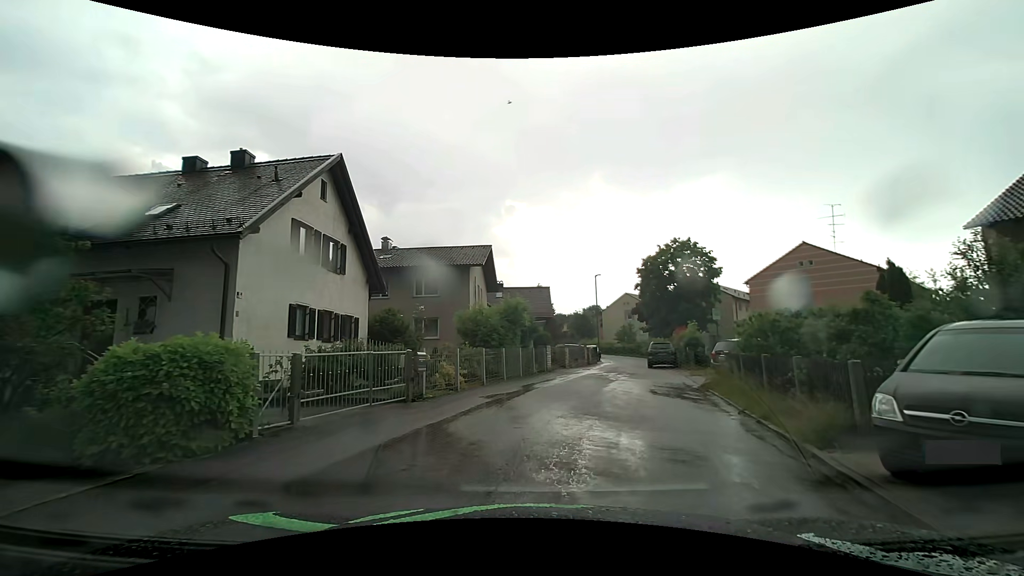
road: residential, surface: asphalt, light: Day
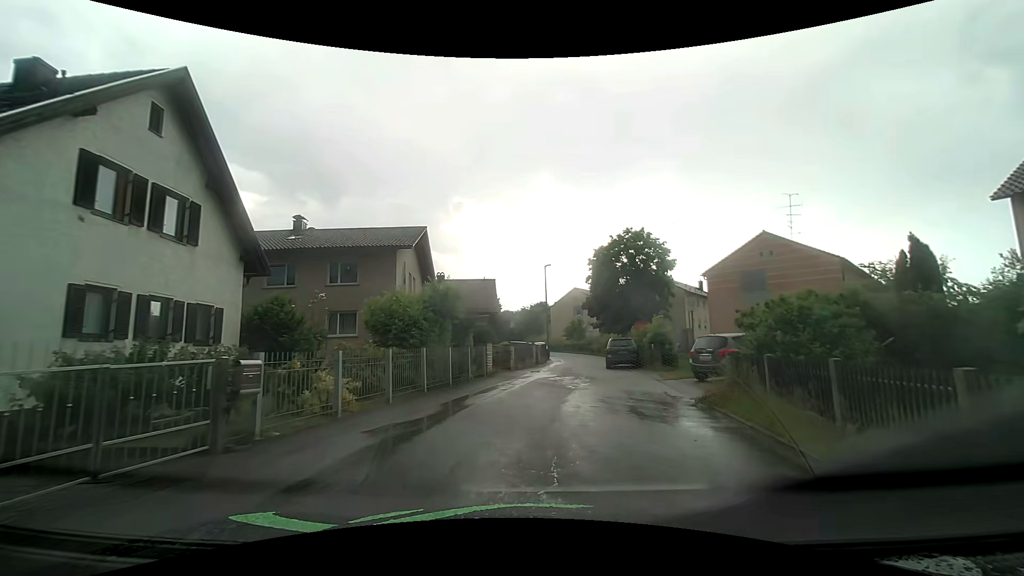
(+0.3, +5.0) m; +6°
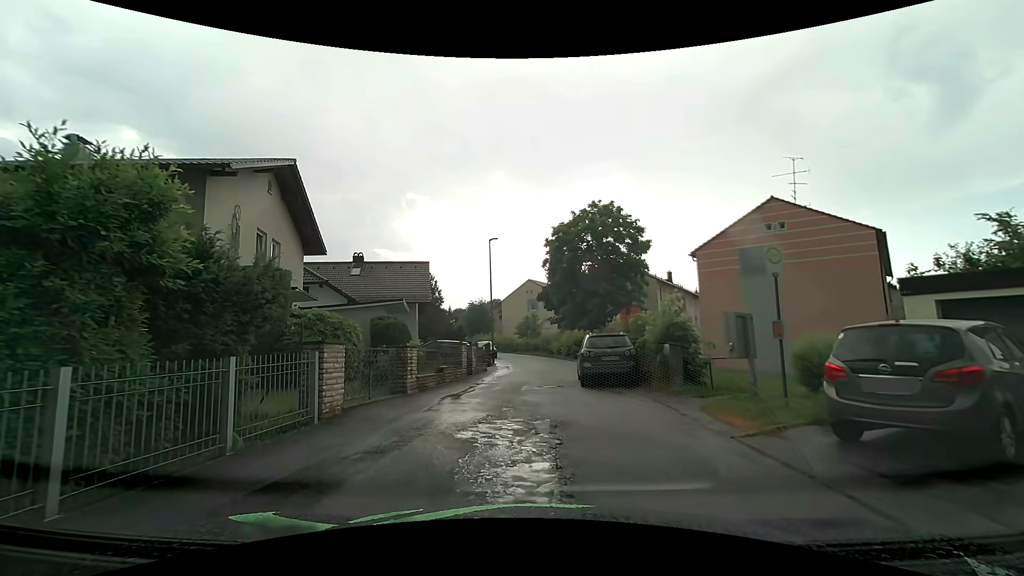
(+0.9, +11.3) m; +6°
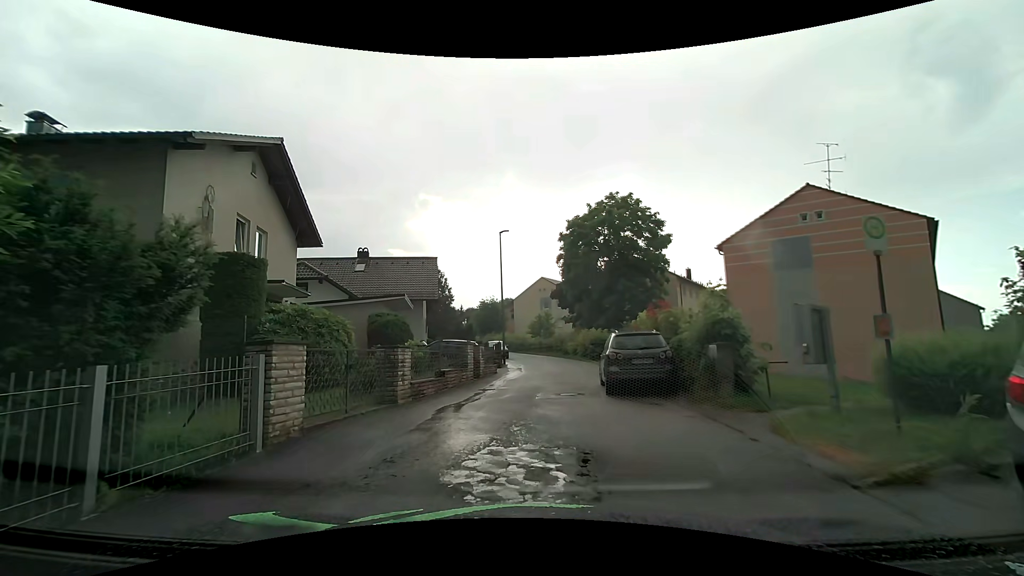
(0.0, +2.3) m; -1°
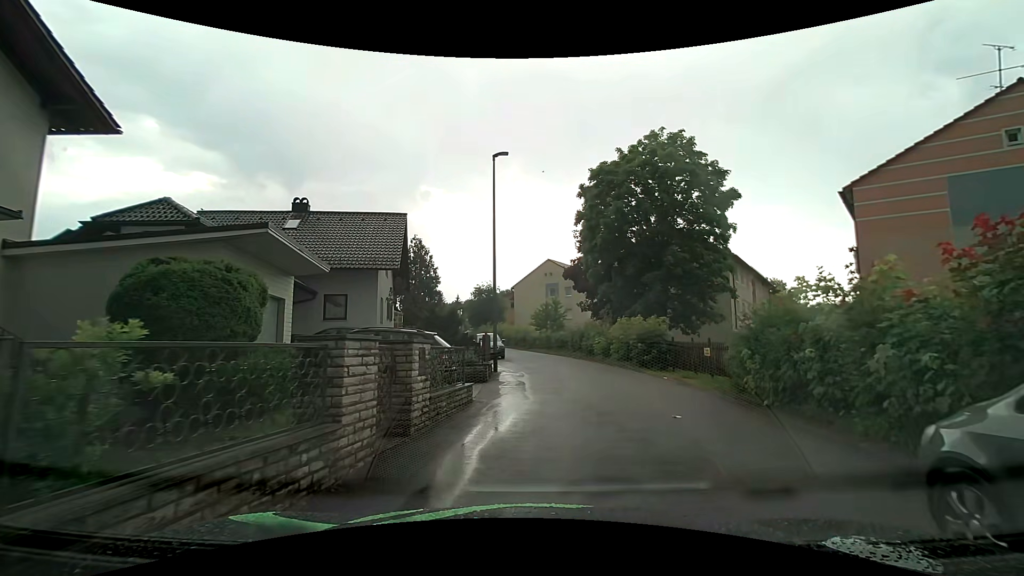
(-0.6, +12.4) m; -1°
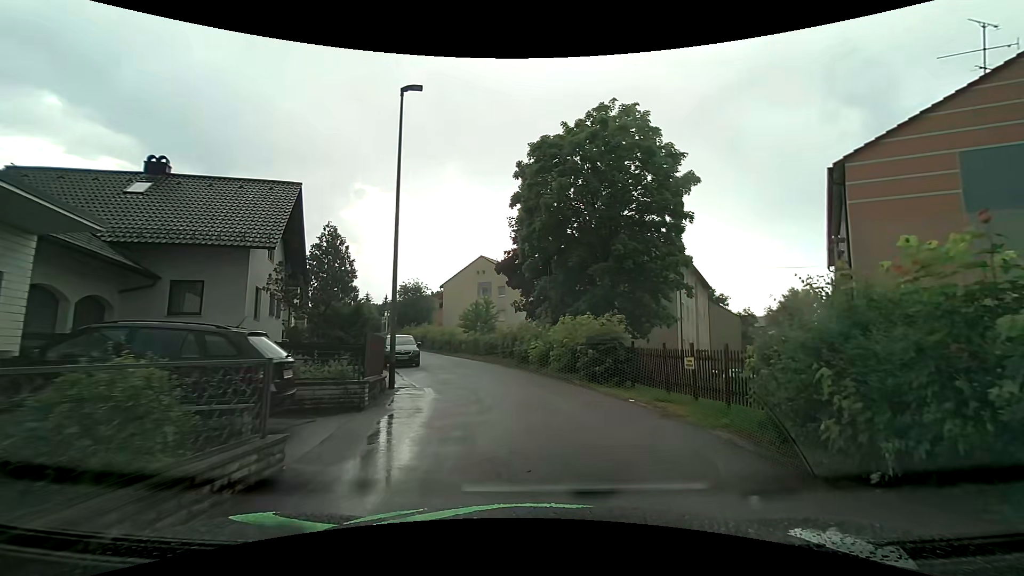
(+0.3, +5.2) m; +7°
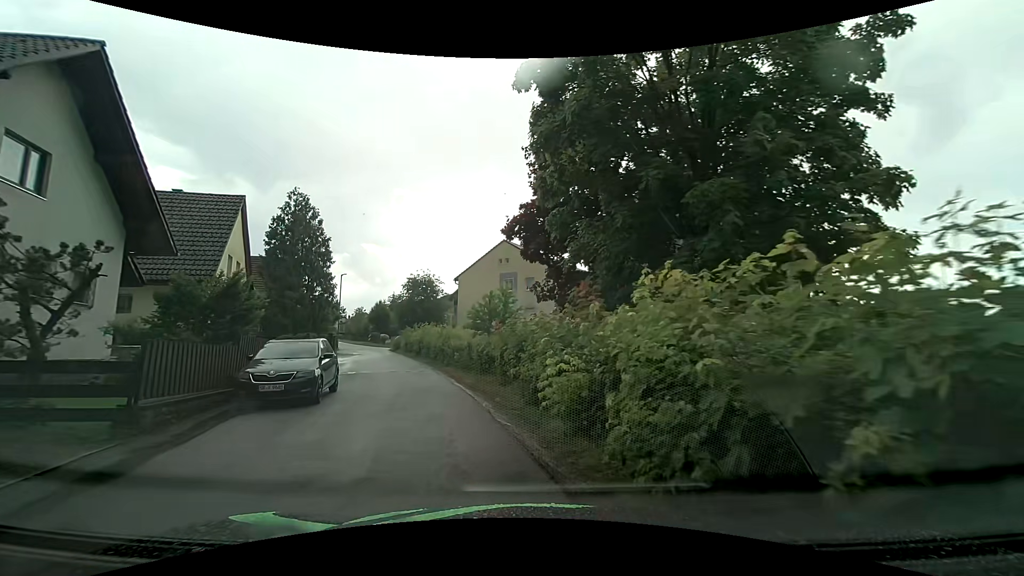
(+0.5, +12.7) m; -5°
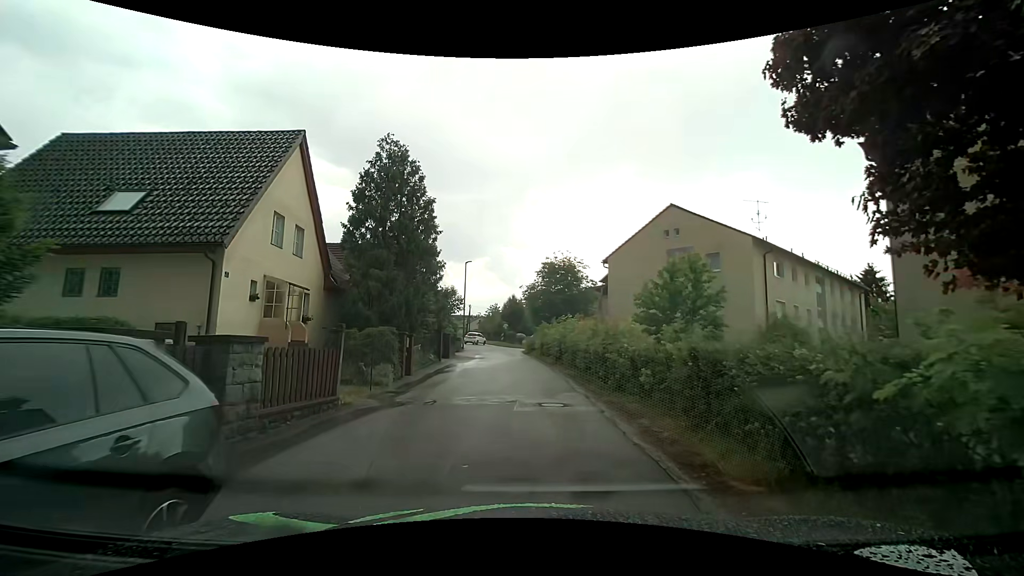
(-2.1, +11.5) m; -15°
(0, +10) (0, +20) (-1, +30) (-2, +40) (-3, +50) (-4, +60) (-7, +69) (-10, +79) (-12, +89) (-14, +99) m
